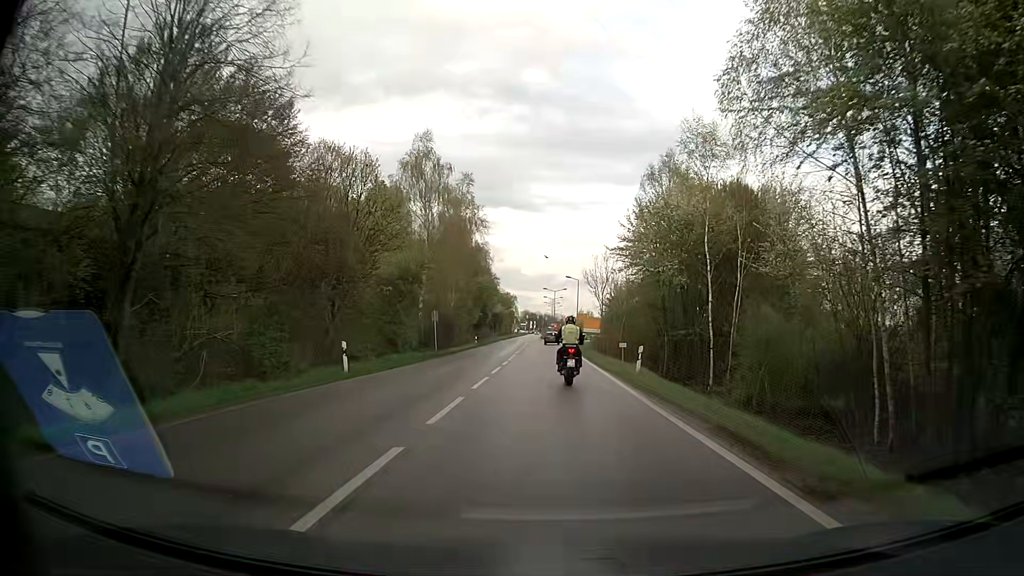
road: secondary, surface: asphalt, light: Day
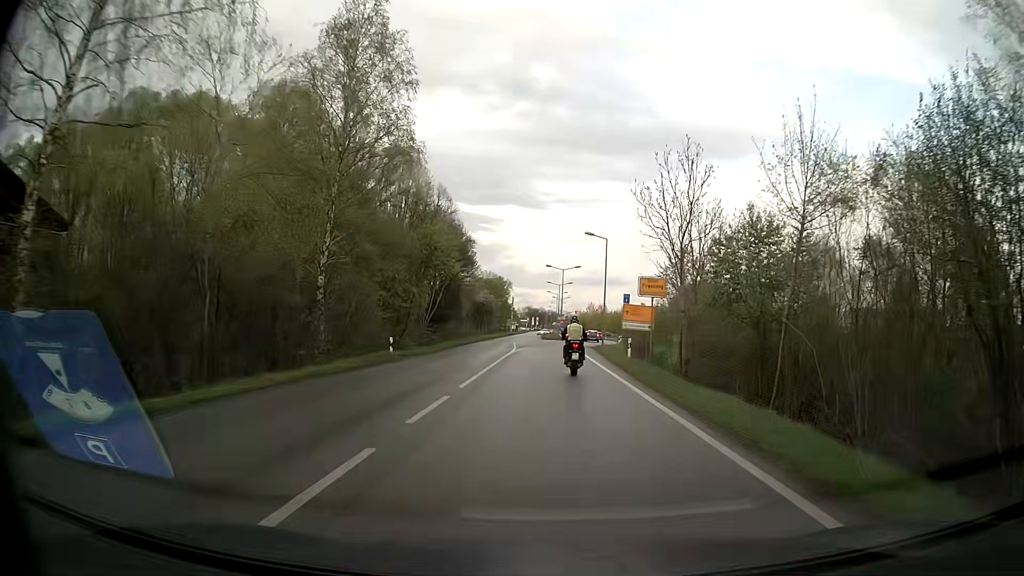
(+0.1, +40.5) m; 0°
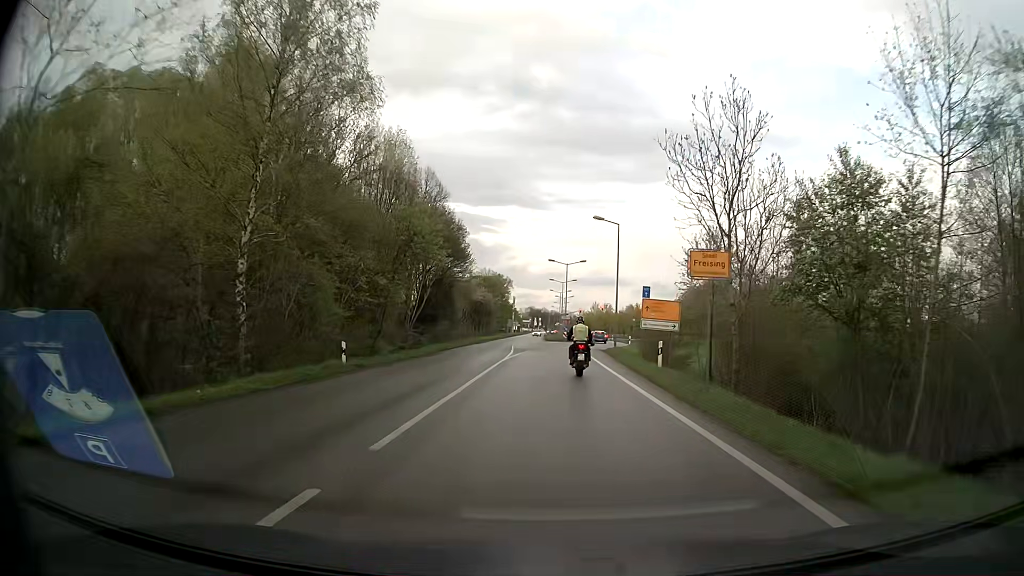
(0.0, +7.9) m; 0°
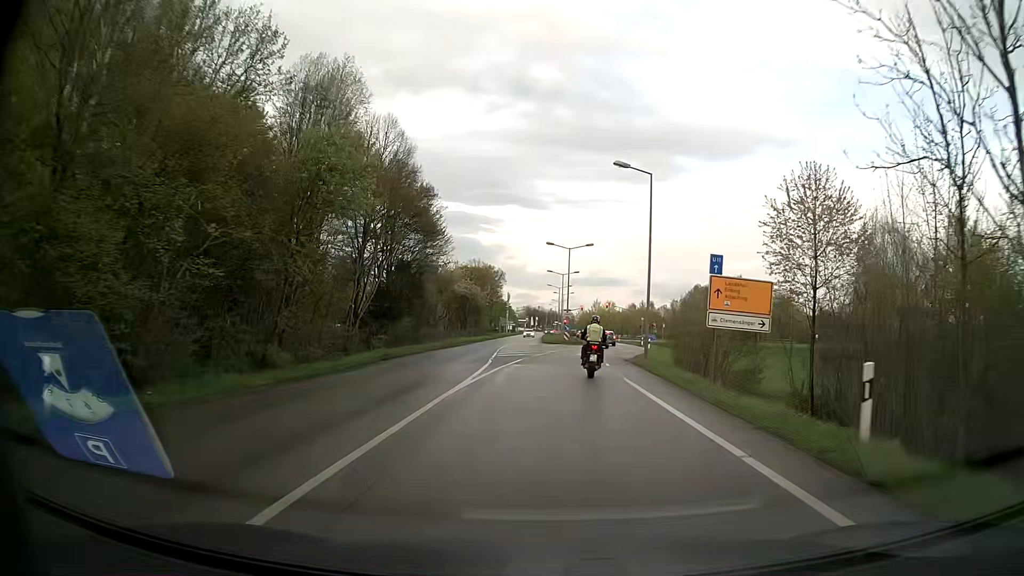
(-0.1, +15.6) m; 0°
